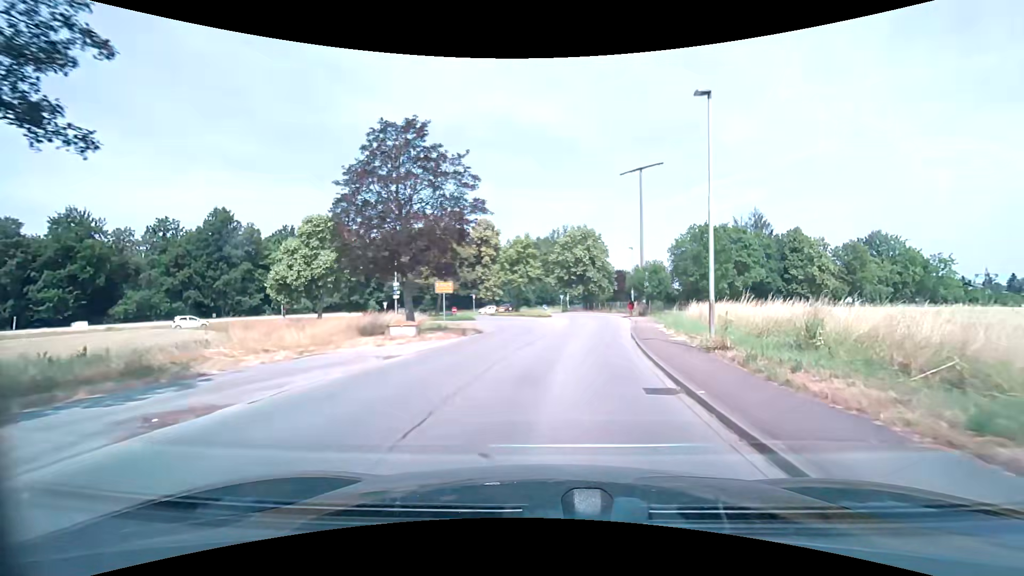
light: Day
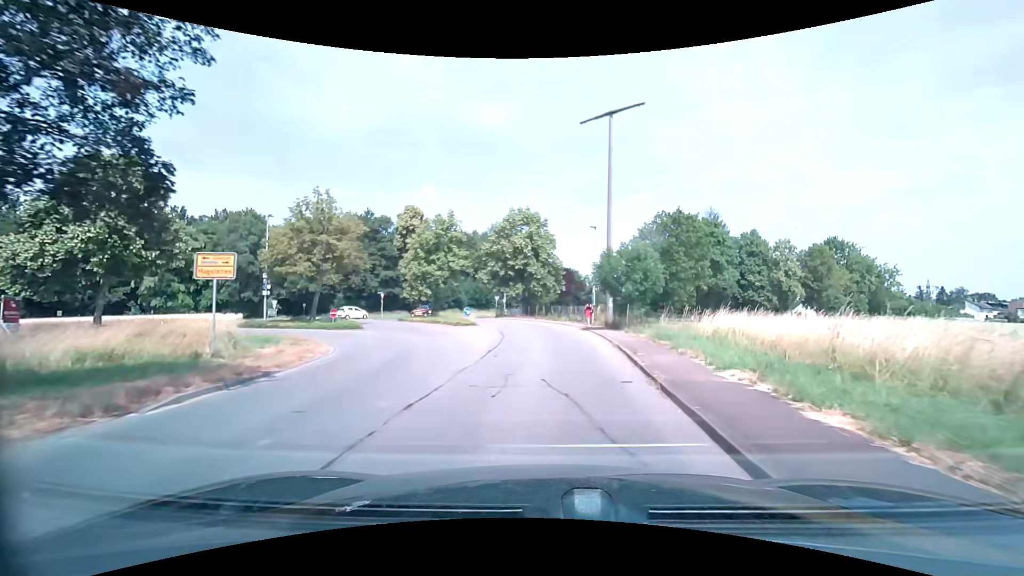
(+1.2, +15.9) m; +7°
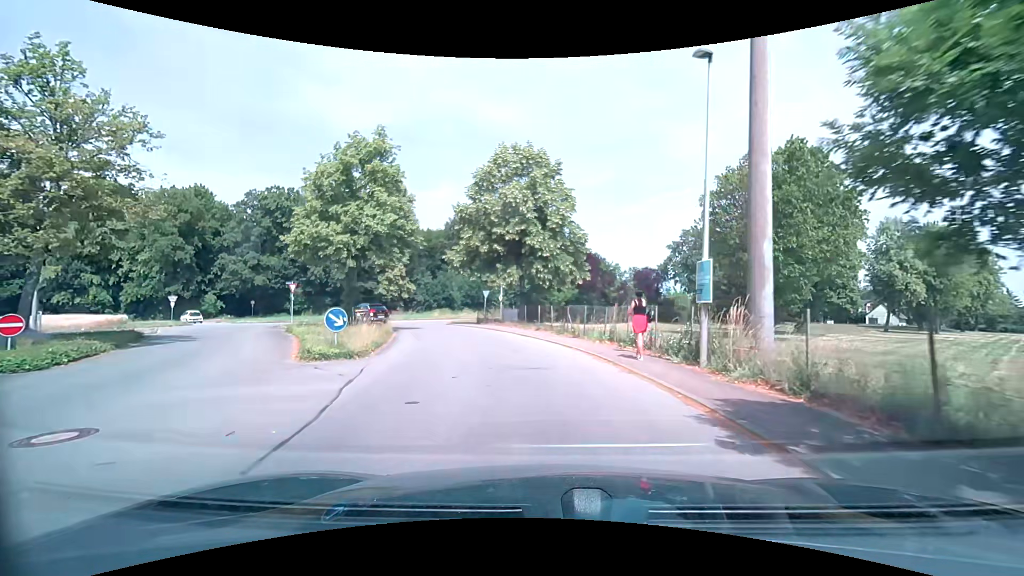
(+0.6, +22.3) m; -1°
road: unclassified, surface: asphalt
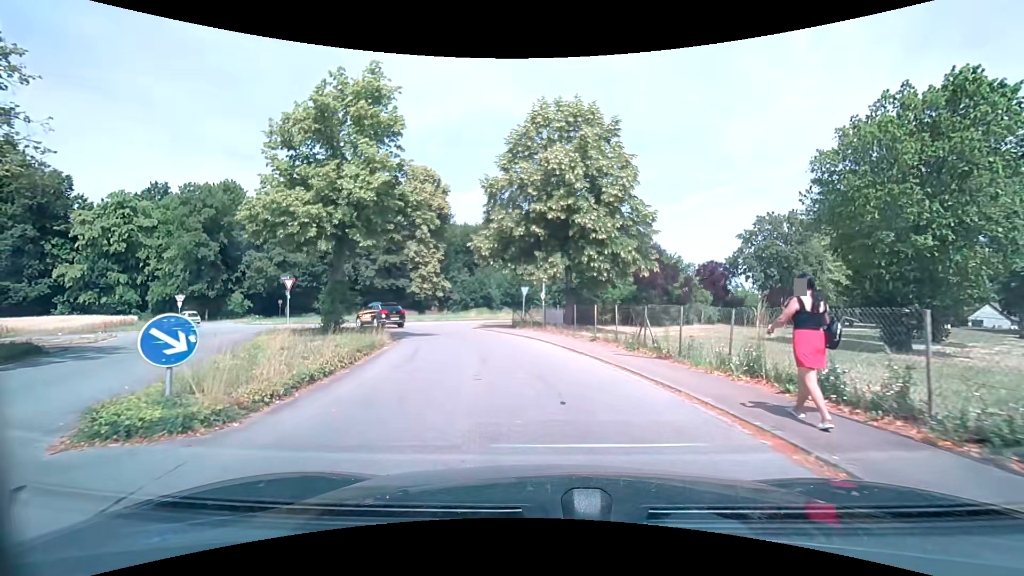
(-0.3, +7.3) m; -4°
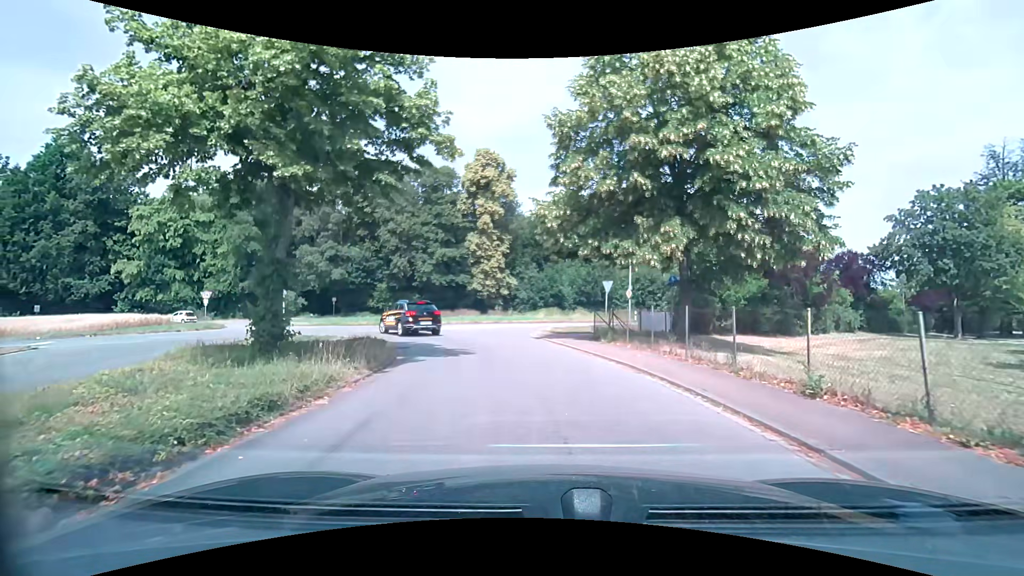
(-0.8, +9.1) m; -9°
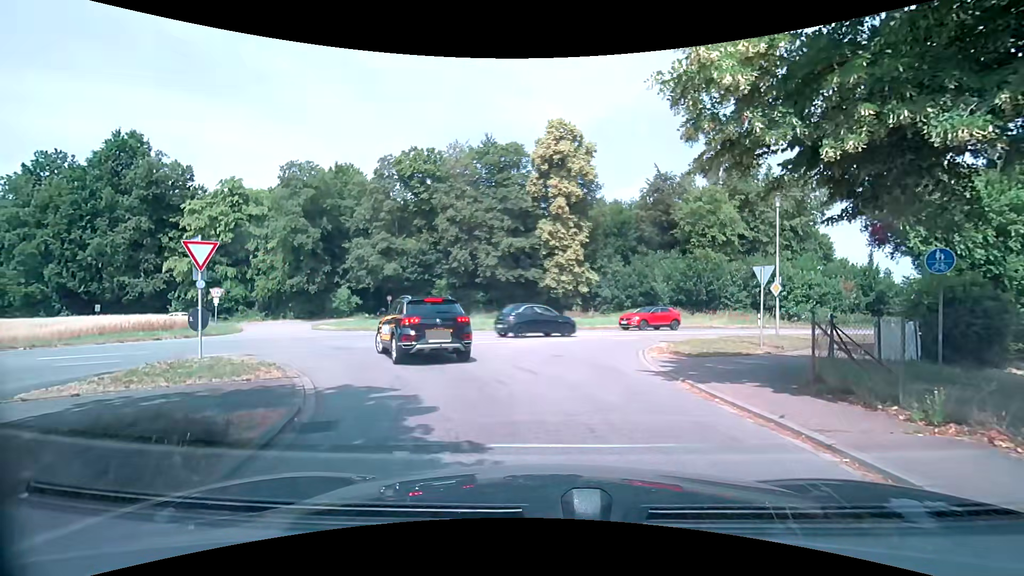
(-0.6, +10.2) m; -6°
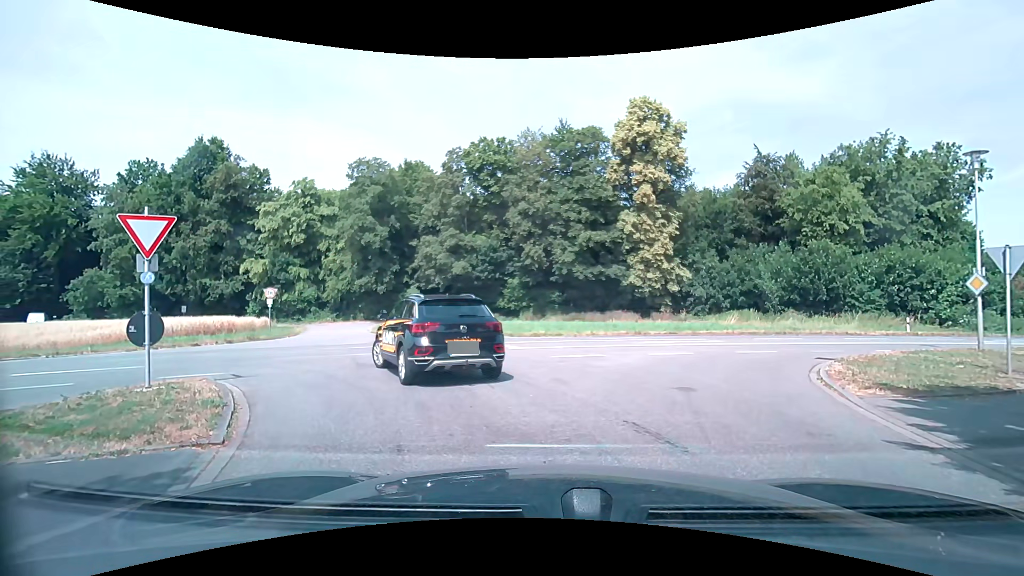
(-0.4, +4.7) m; -9°
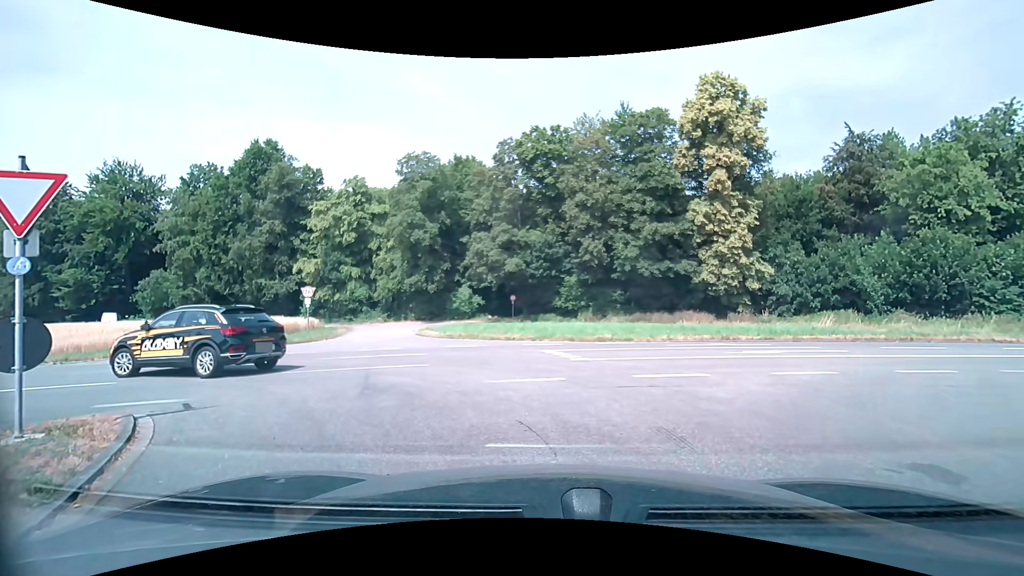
(-0.2, +3.6) m; -8°
(-2, +10) (-10, +15) (-20, +15) (-29, +13) (-39, +10) (-49, +7) (-58, +5) (-68, +2) (-78, 0) (-87, -2) m
